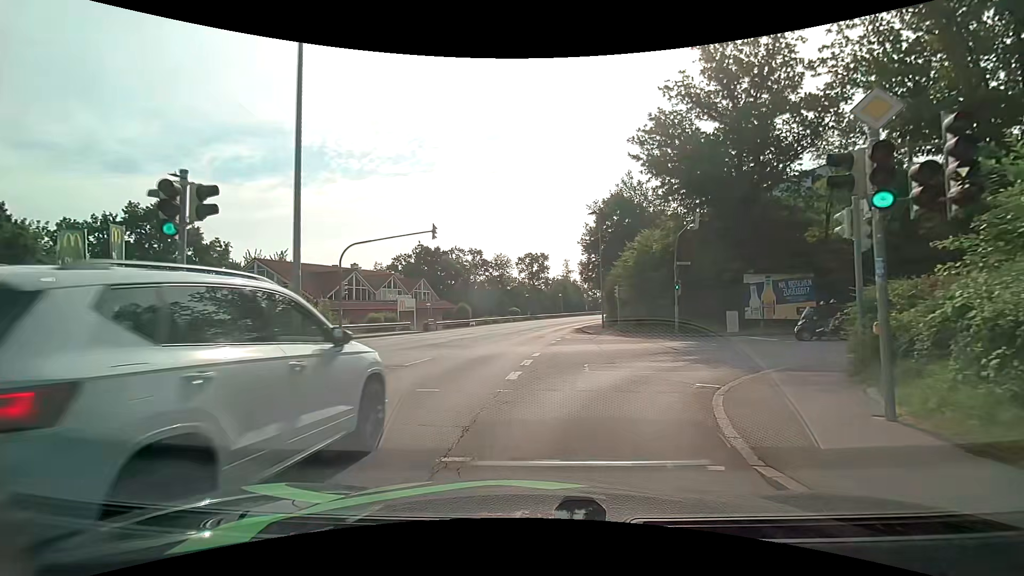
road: tertiary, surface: asphalt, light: Day
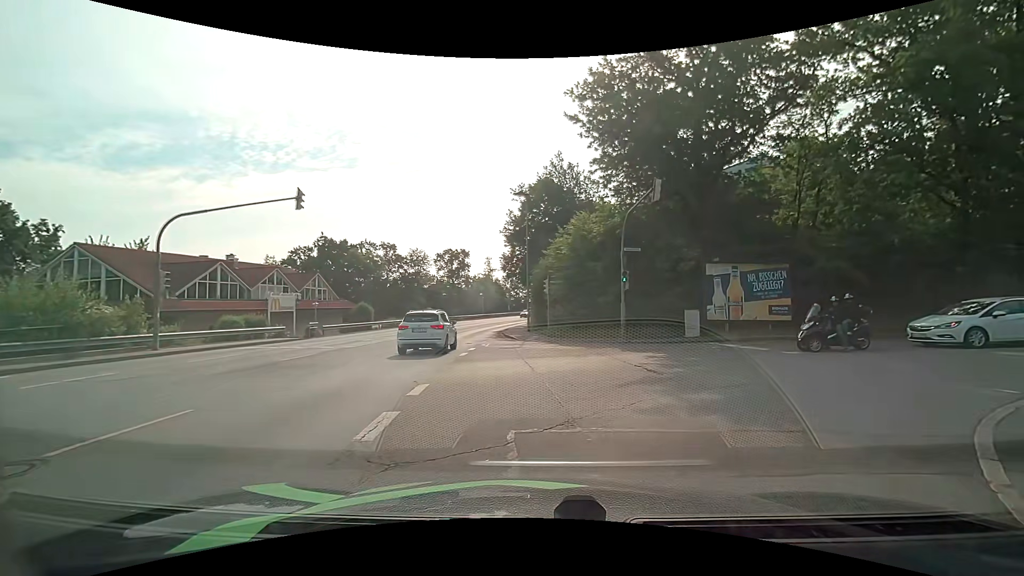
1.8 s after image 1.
(+0.4, +7.6) m; +9°
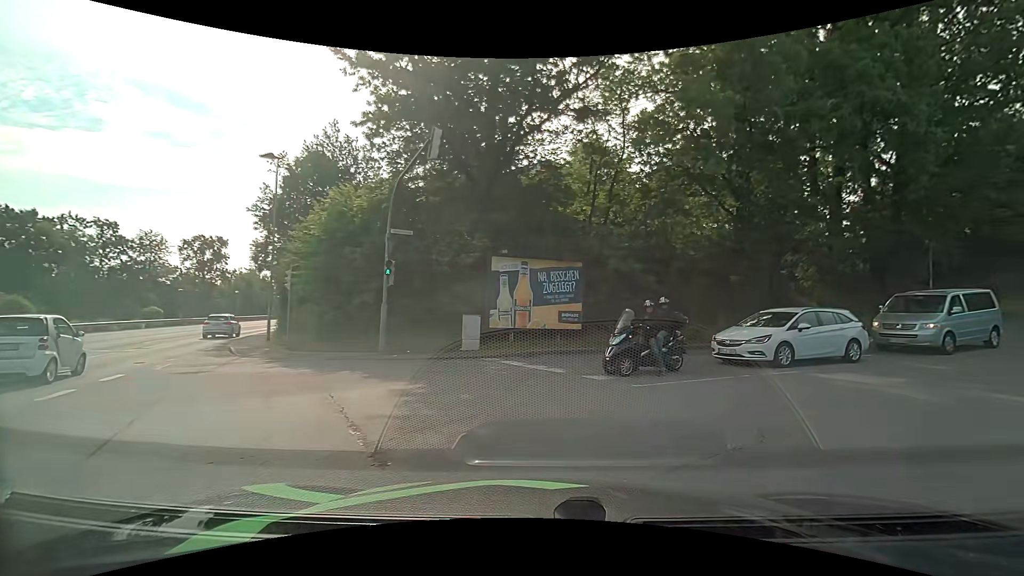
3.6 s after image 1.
(+1.2, +6.4) m; +22°
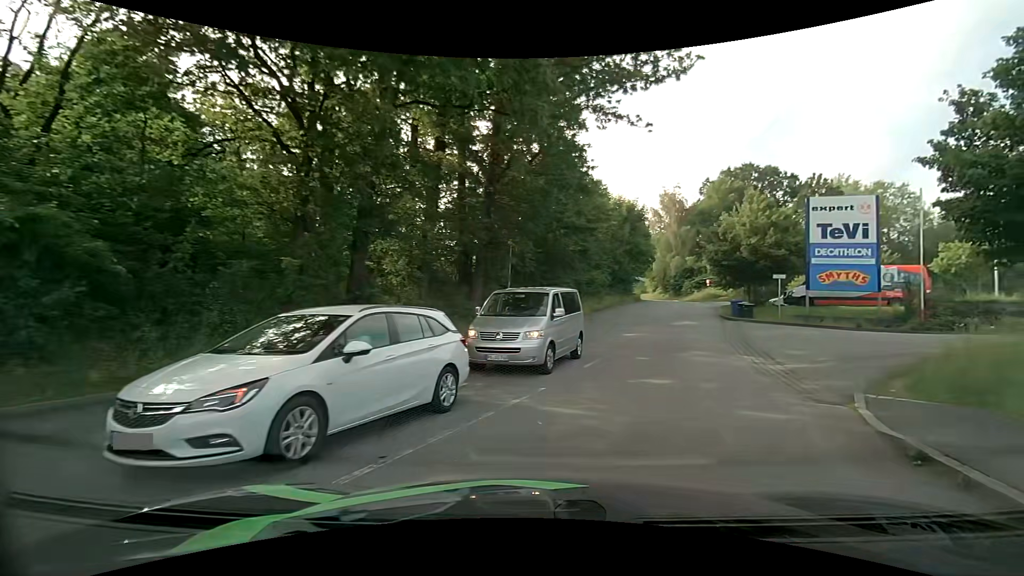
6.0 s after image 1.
(+3.4, +8.4) m; +43°
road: residential
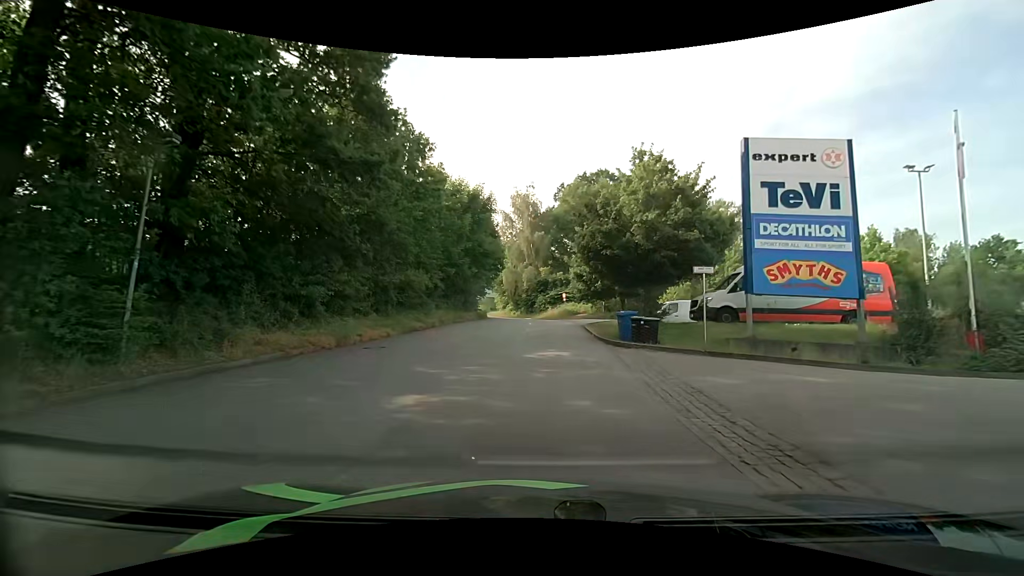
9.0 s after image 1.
(+3.6, +14.5) m; +18°
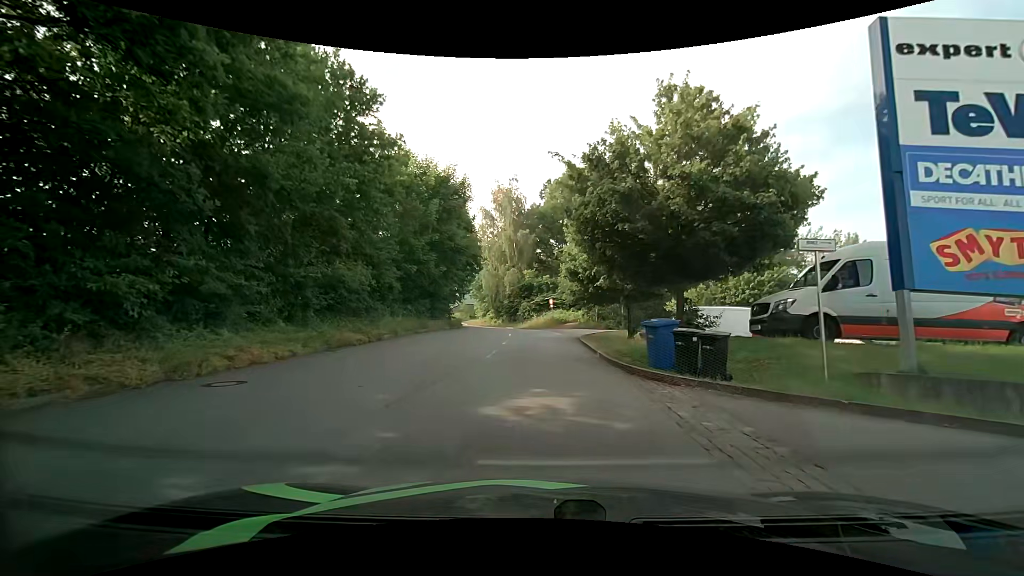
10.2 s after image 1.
(+0.1, +7.3) m; +1°
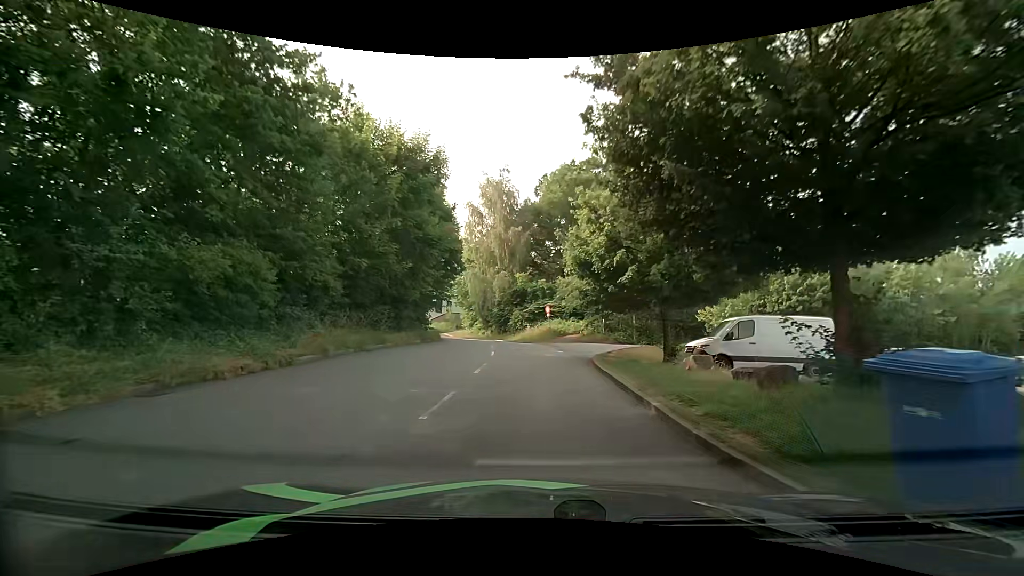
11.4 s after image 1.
(+0.1, +7.7) m; +1°
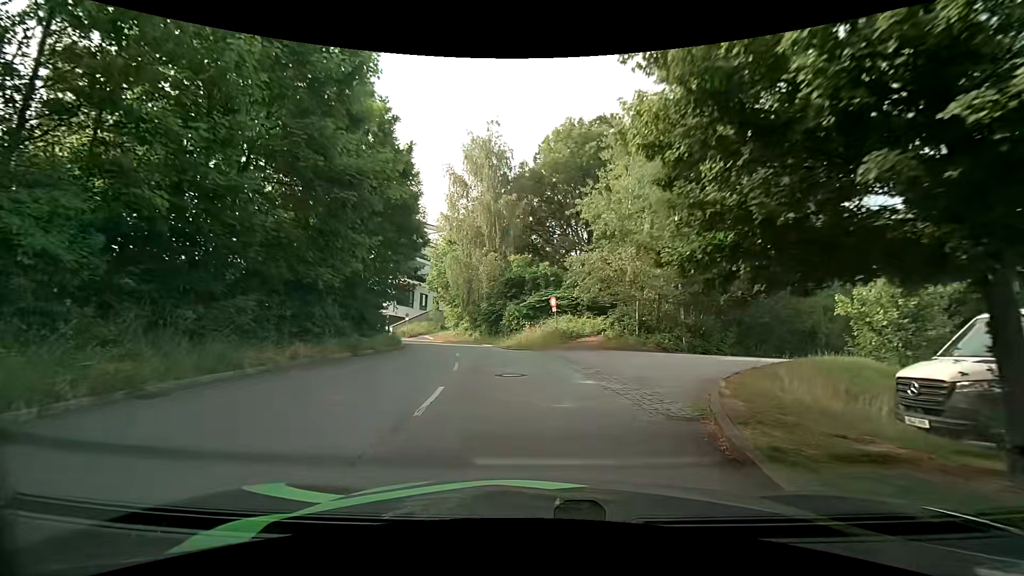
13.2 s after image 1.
(0.0, +11.8) m; +1°
(0, +10) (-2, +20) (-4, +30) (-8, +39) (-14, +47) (-22, +52) (-32, +56) (-41, +60) (-50, +64) (-59, +68) m
